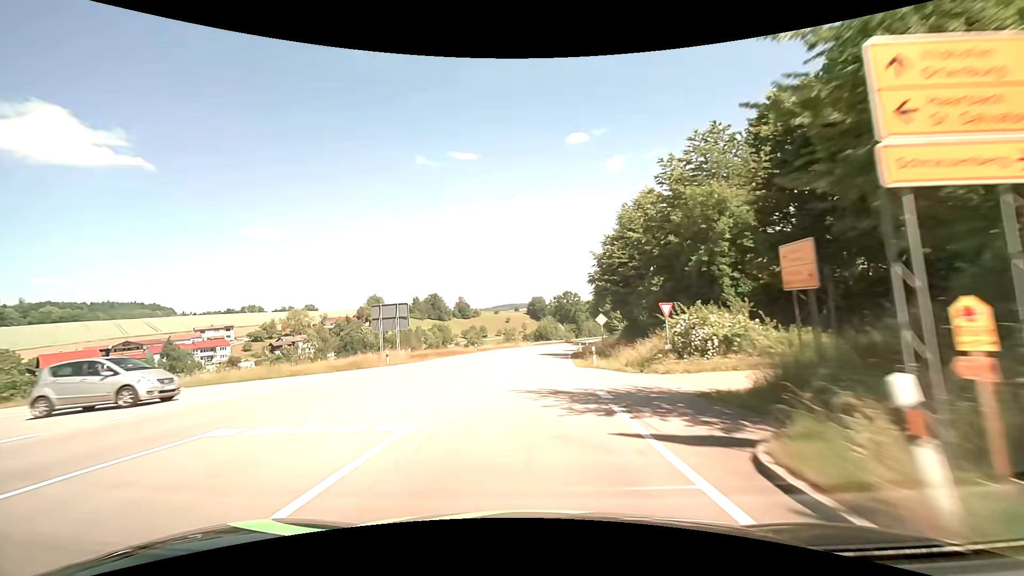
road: secondary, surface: asphalt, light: Day
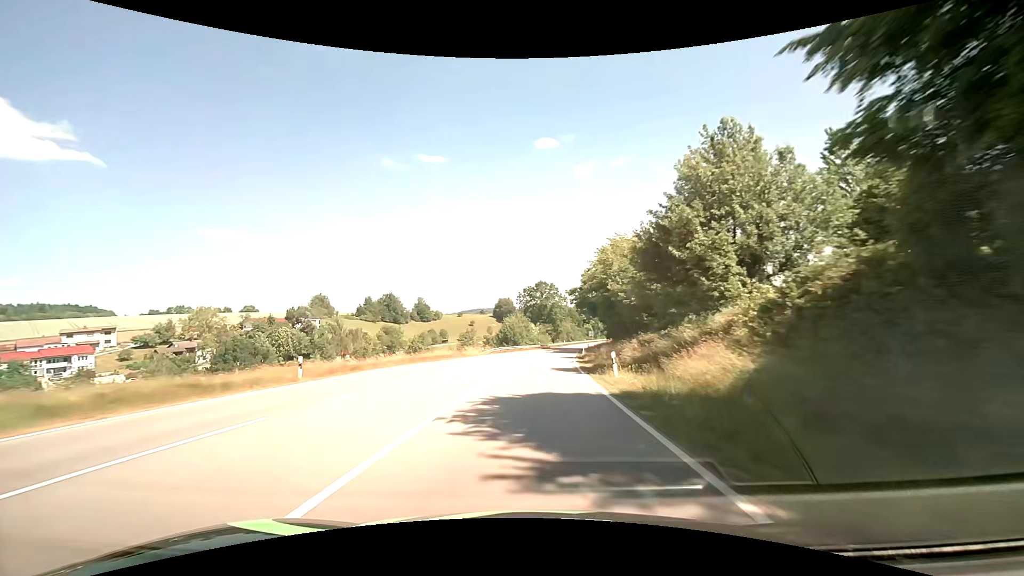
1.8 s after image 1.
(+1.2, +40.4) m; +4°
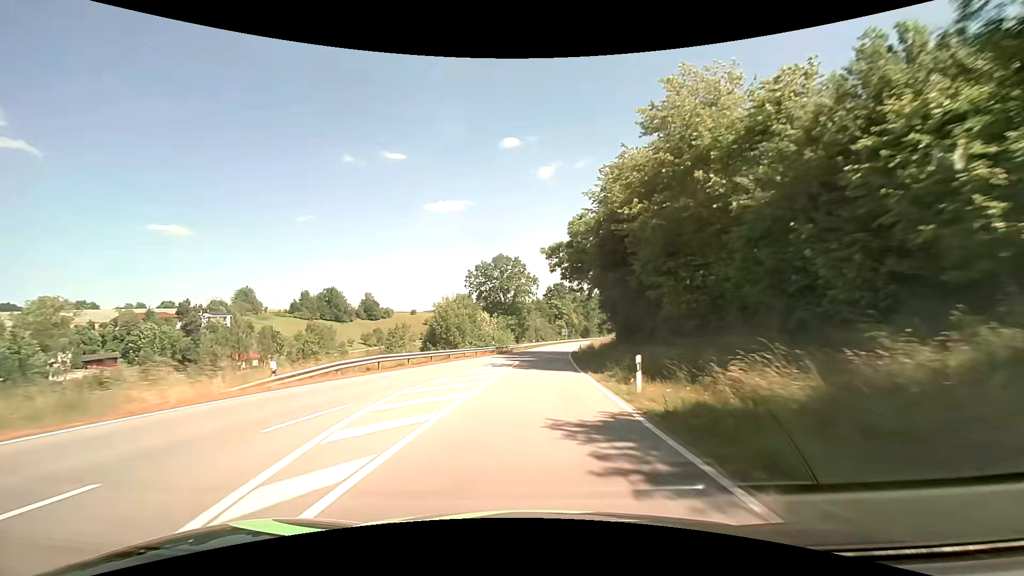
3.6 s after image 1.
(+1.5, +40.4) m; +4°
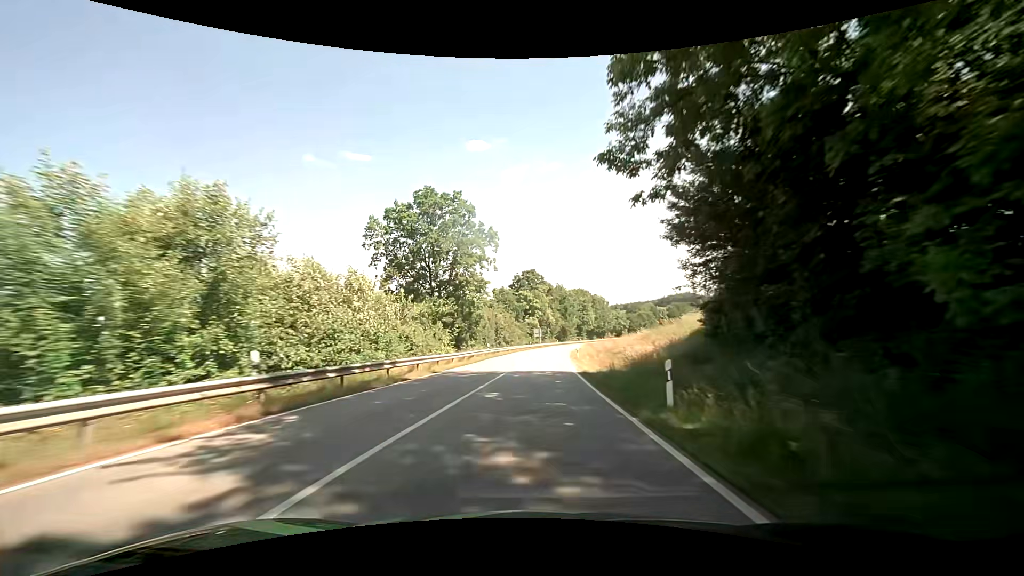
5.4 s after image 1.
(+1.3, +40.6) m; +4°
(0, +10) (0, +20) (+1, +30) (+1, +40) (+2, +50) (+3, +60) (+4, +70) (+5, +80) (+6, +90) (+7, +100) m
